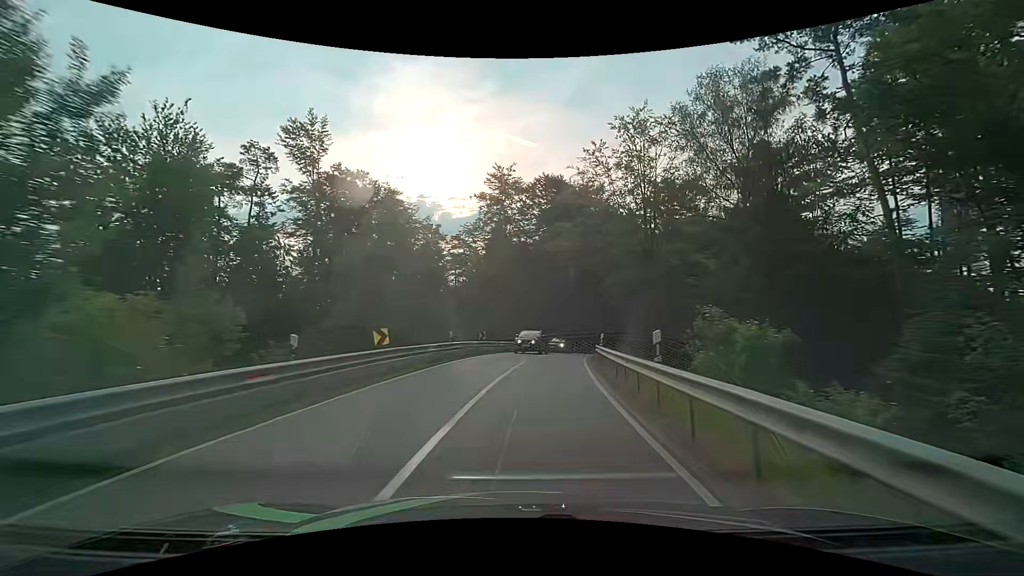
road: secondary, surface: asphalt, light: Day
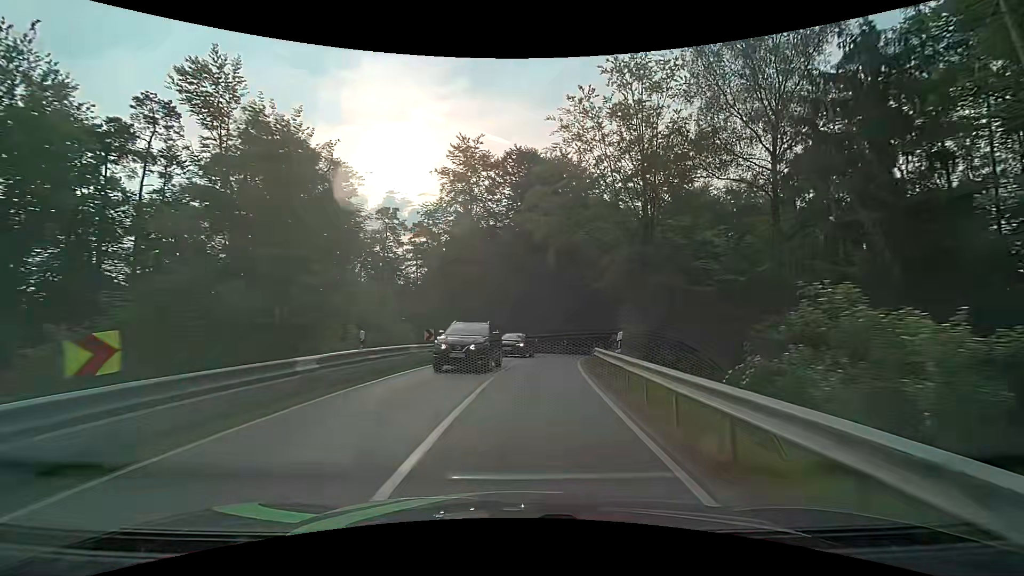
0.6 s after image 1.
(+0.3, +9.6) m; +4°
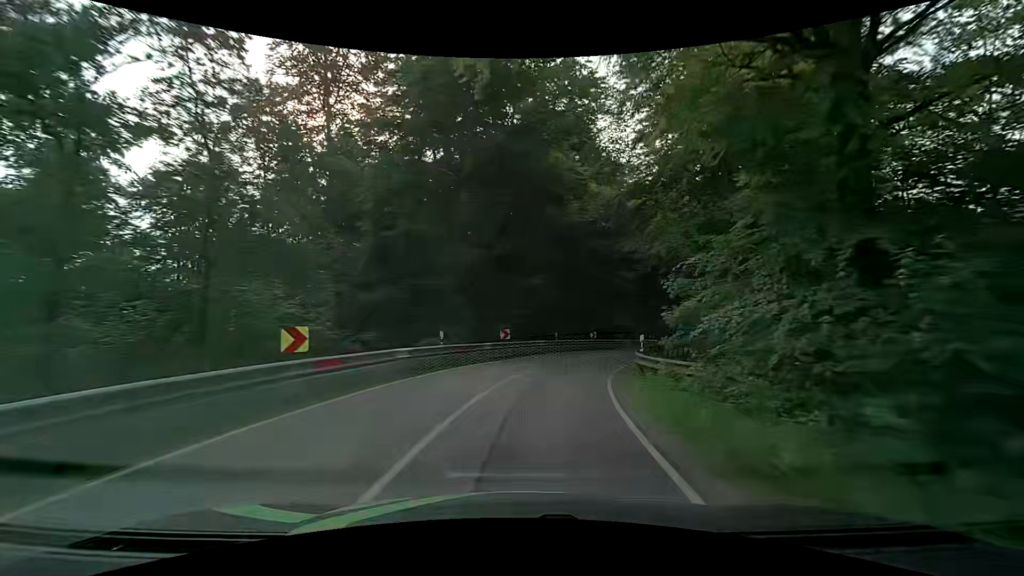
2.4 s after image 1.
(+1.6, +27.1) m; +7°
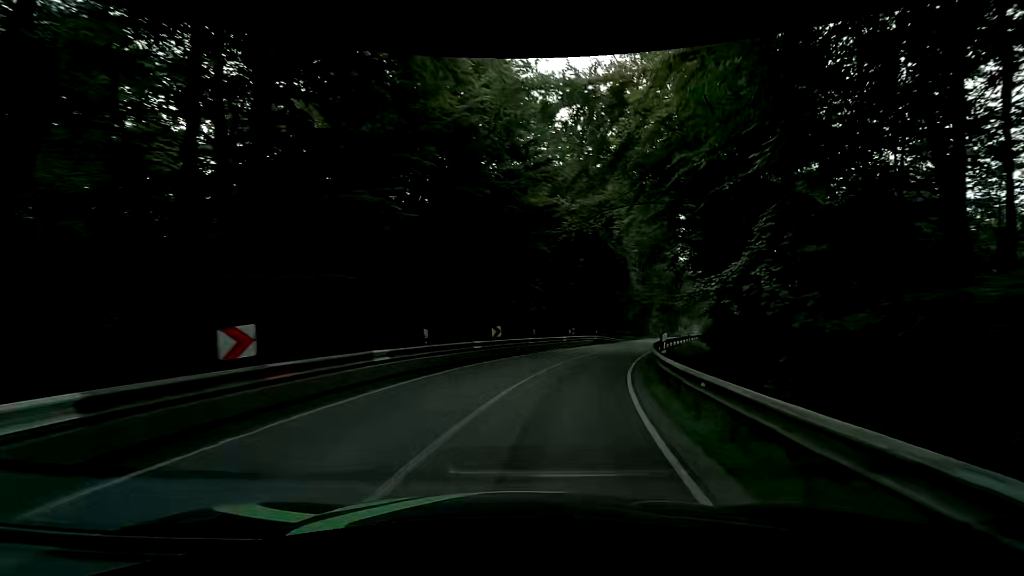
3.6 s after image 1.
(+1.3, +17.2) m; +11°
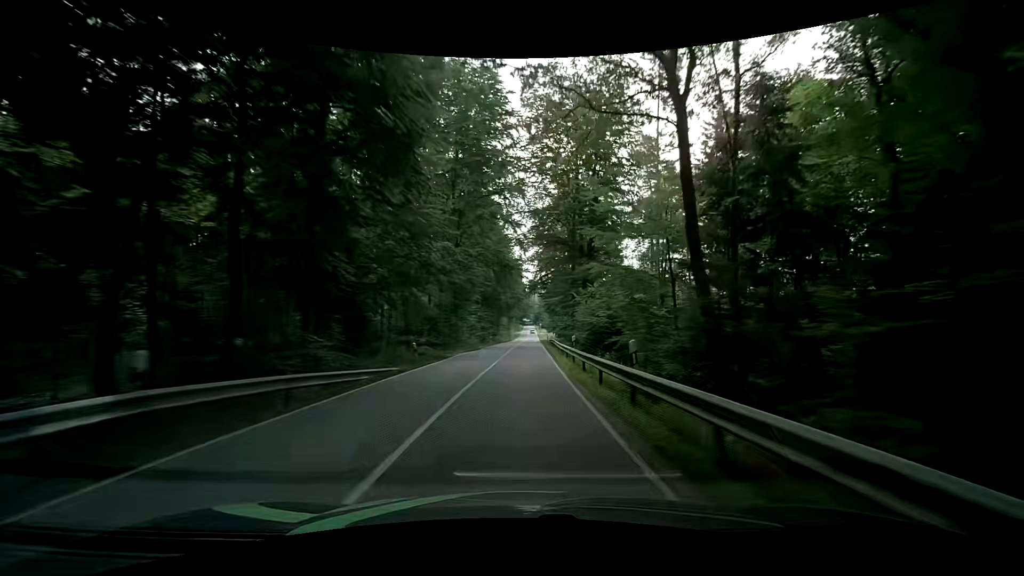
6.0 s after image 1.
(+9.5, +39.0) m; +23°
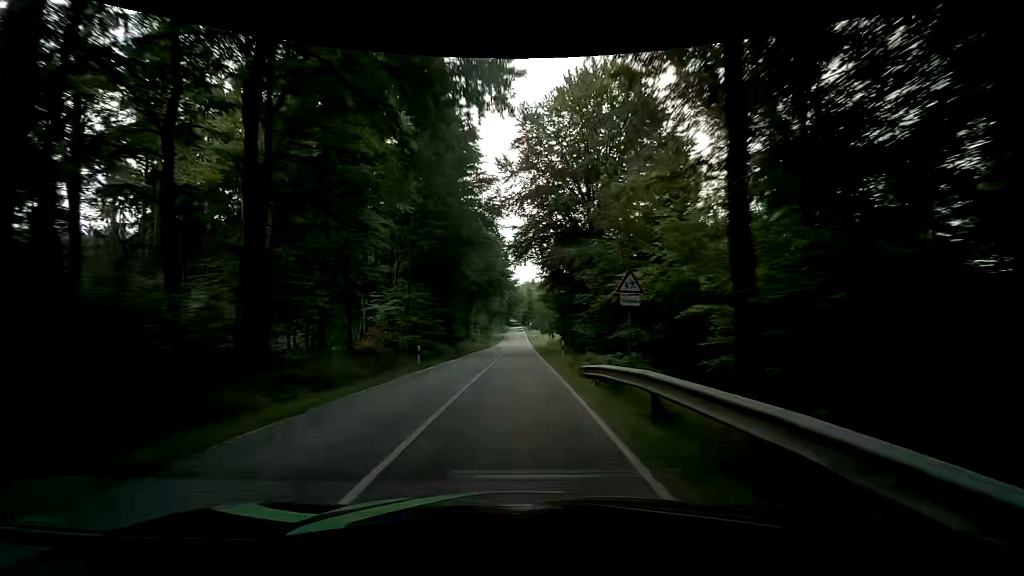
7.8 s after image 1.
(+0.7, +38.5) m; +1°
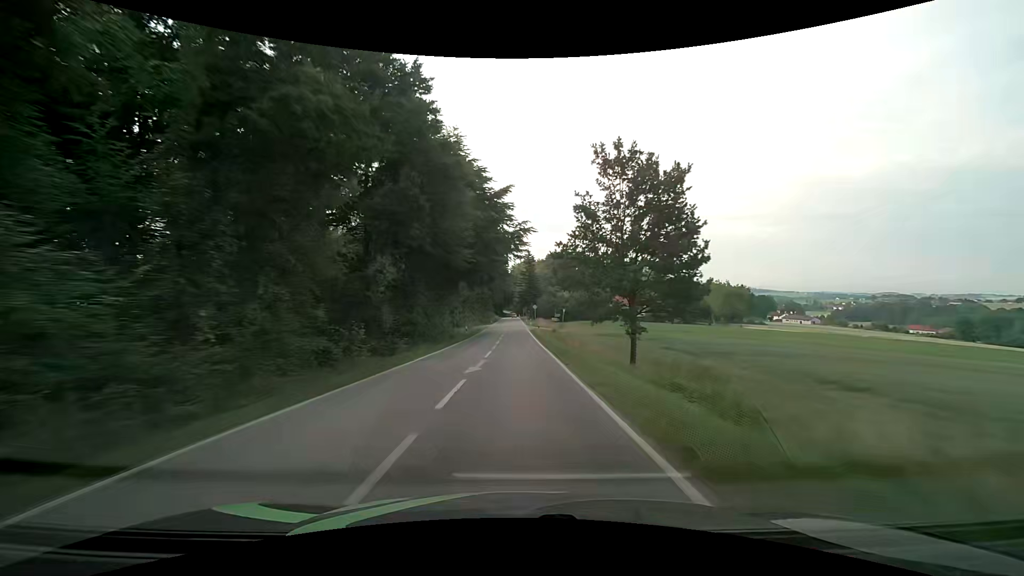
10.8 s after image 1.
(+0.2, +77.2) m; +1°
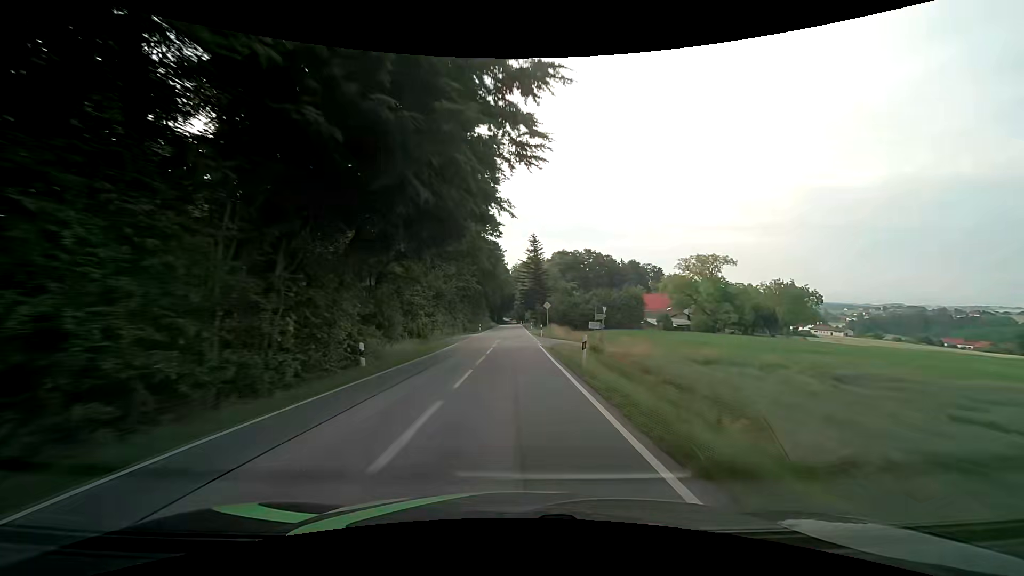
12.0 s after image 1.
(-0.4, +32.9) m; -1°
(0, +10) (0, +20) (0, +30) (0, +40) (0, +50) (-1, +60) (-1, +70) (-1, +80) (-1, +90) (-1, +100) m
